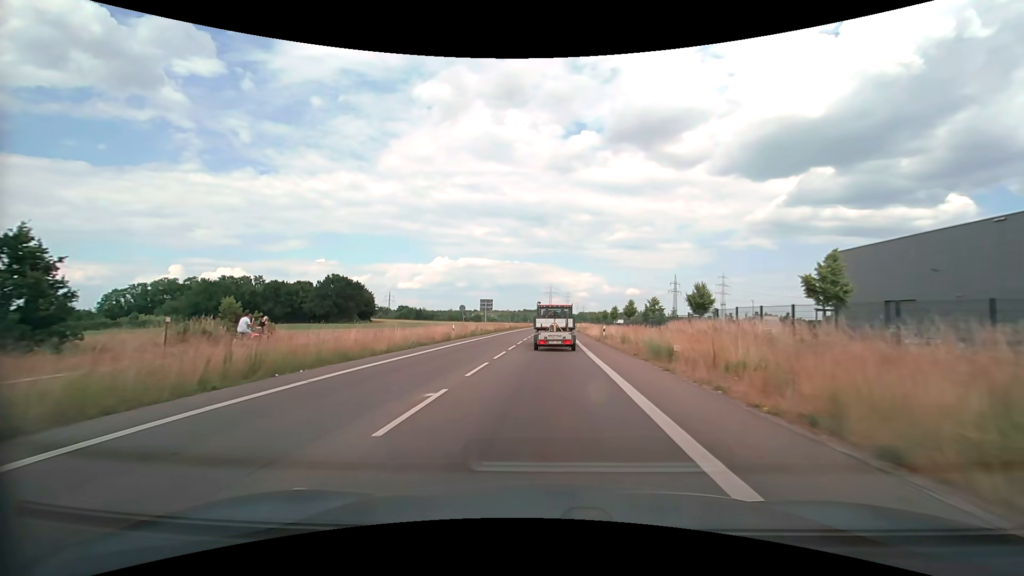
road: secondary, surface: asphalt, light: Day
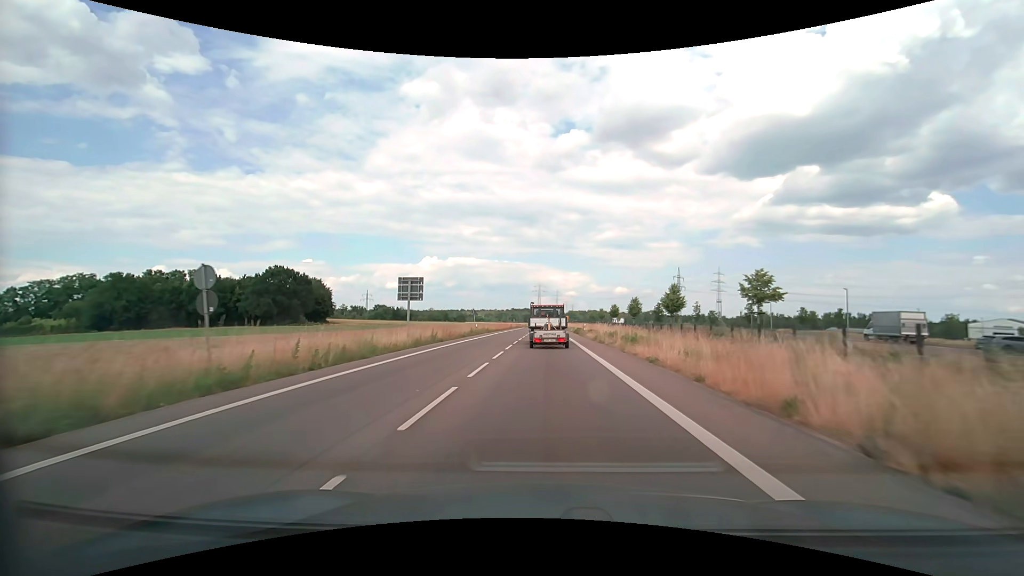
(+0.5, +34.3) m; +1°
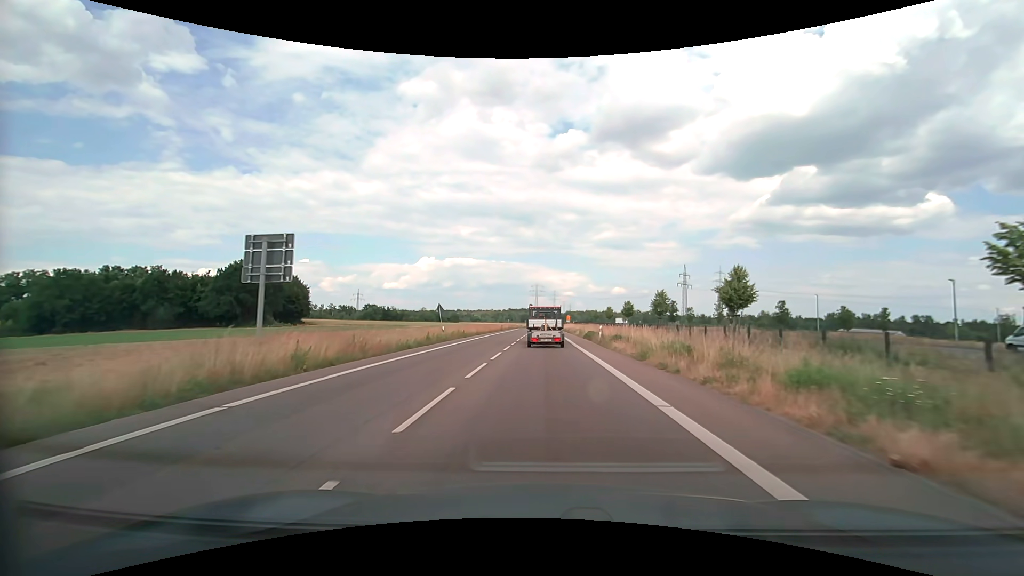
(0.0, +17.2) m; 0°
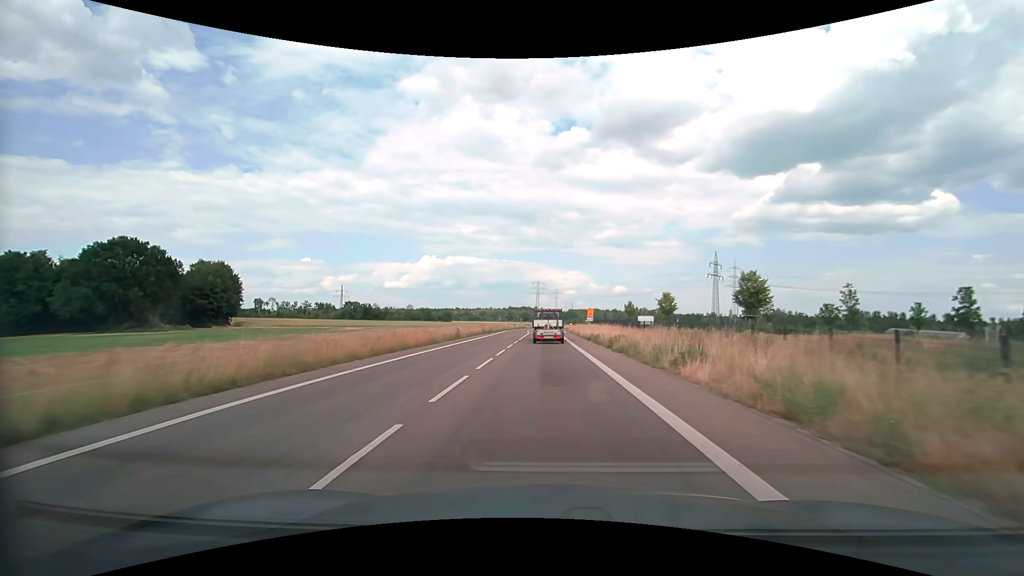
(+0.1, +43.4) m; 0°
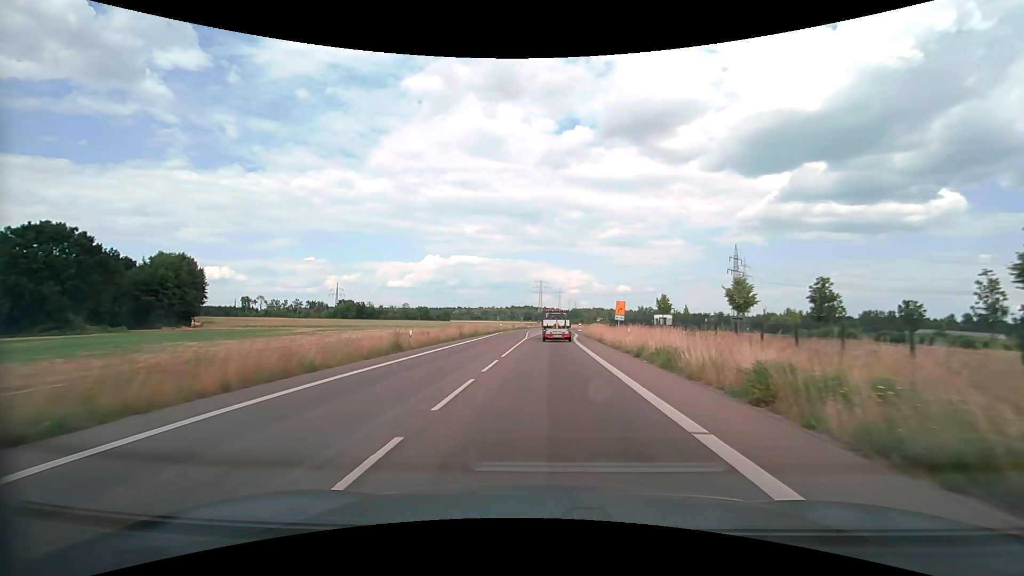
(-0.1, +17.8) m; 0°
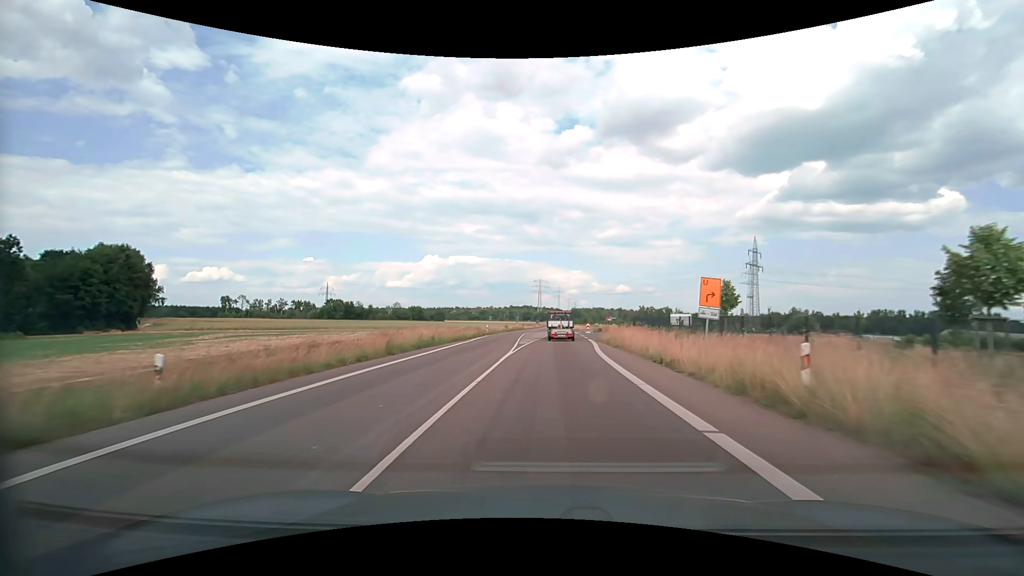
(0.0, +18.1) m; 0°
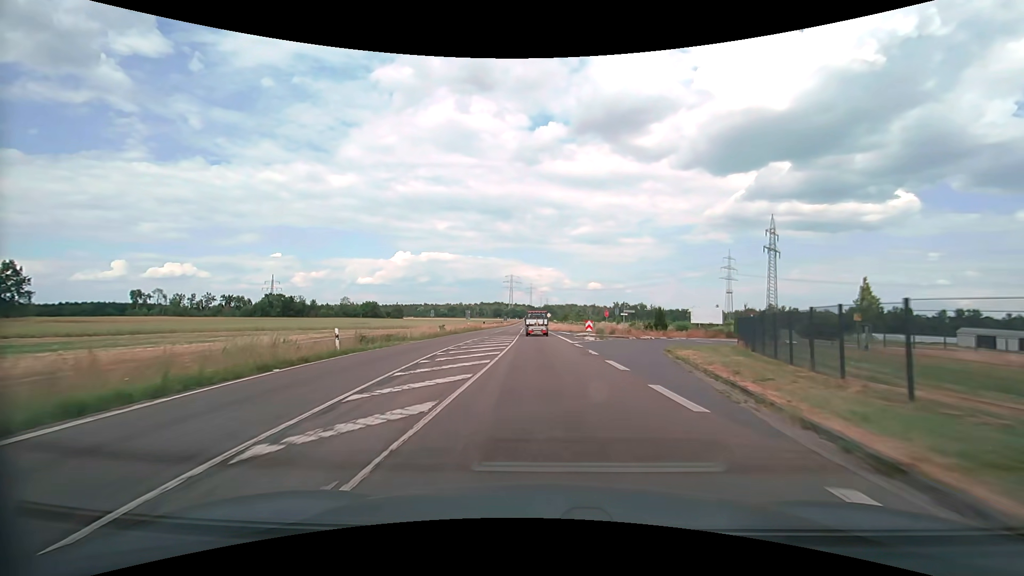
(+1.0, +37.0) m; +3°
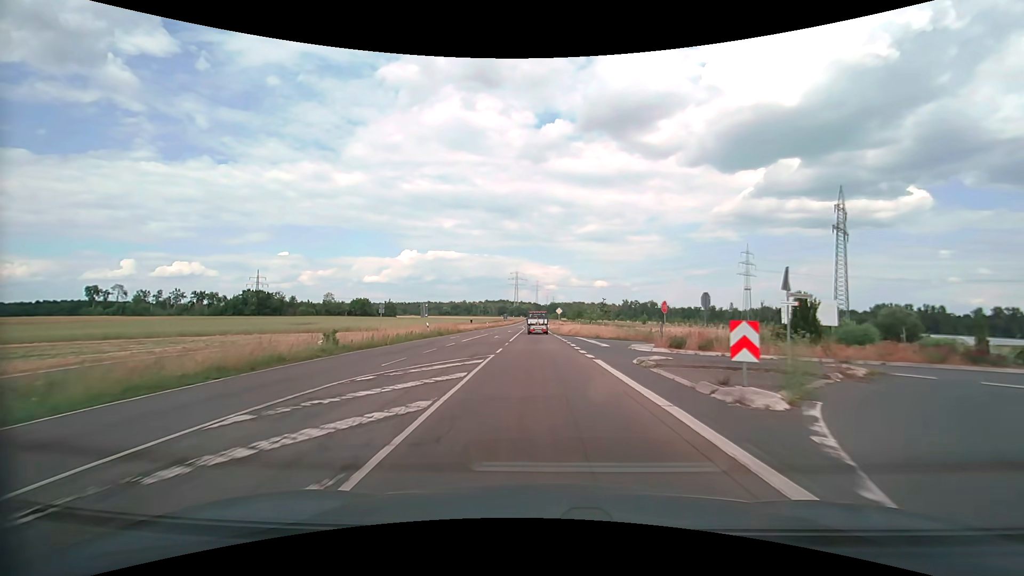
(-0.1, +28.5) m; -1°
(0, +10) (0, +20) (0, +30) (0, +40) (0, +50) (0, +60) (-1, +70) (-1, +80) (-1, +90) (-2, +100) m
